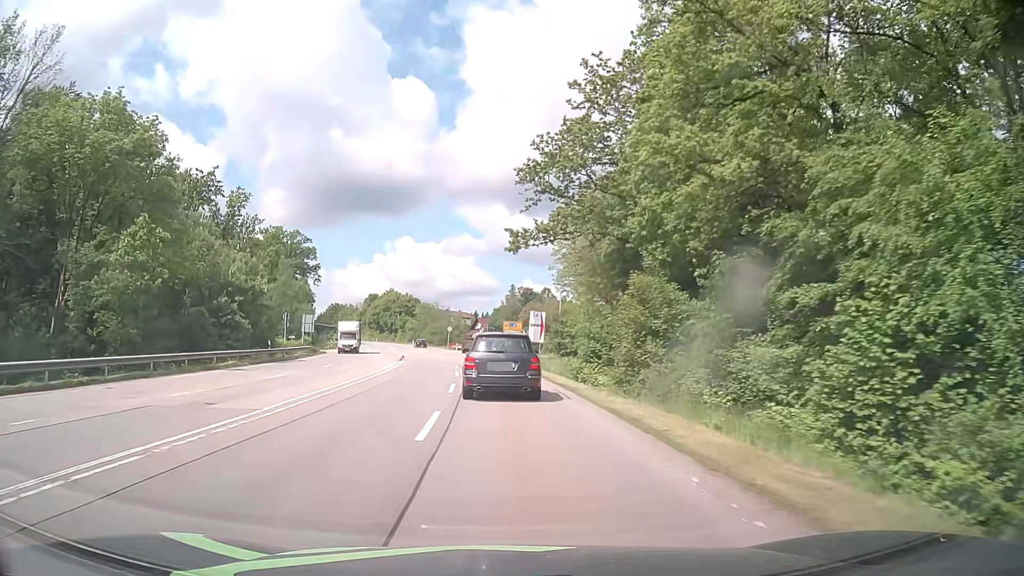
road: secondary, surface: asphalt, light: Day
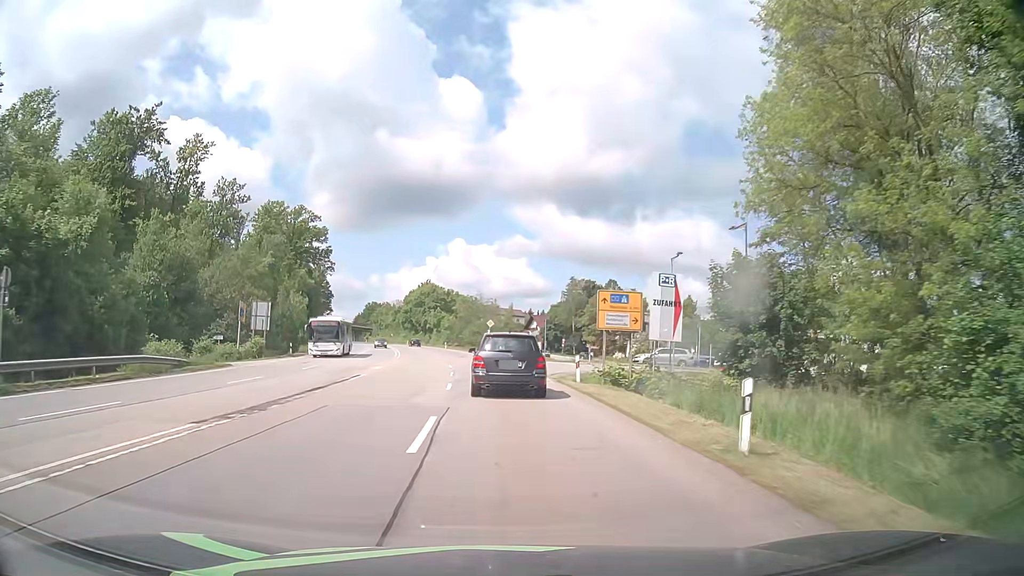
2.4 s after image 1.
(-1.4, +37.7) m; -4°
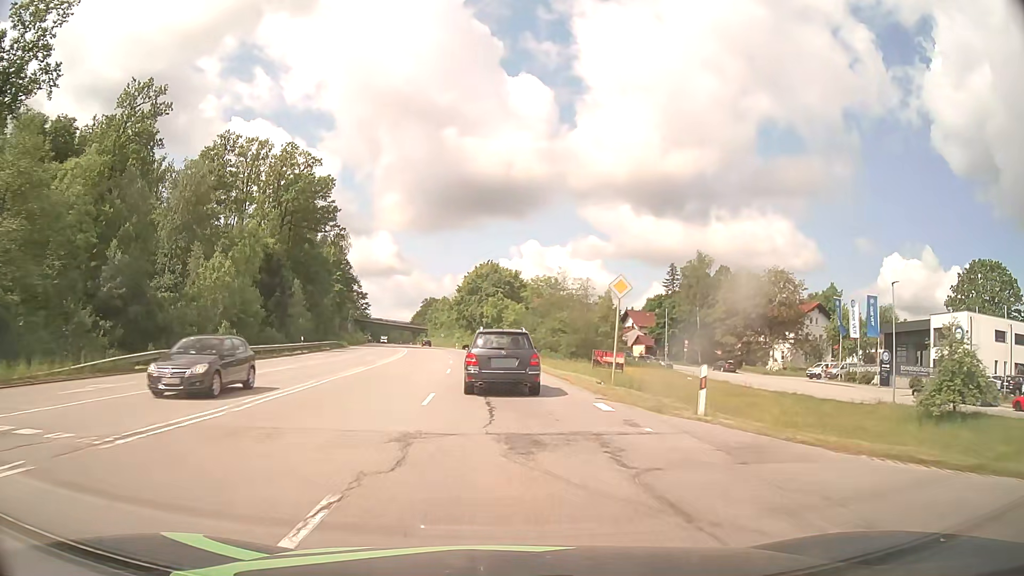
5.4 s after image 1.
(-2.9, +48.1) m; -7°
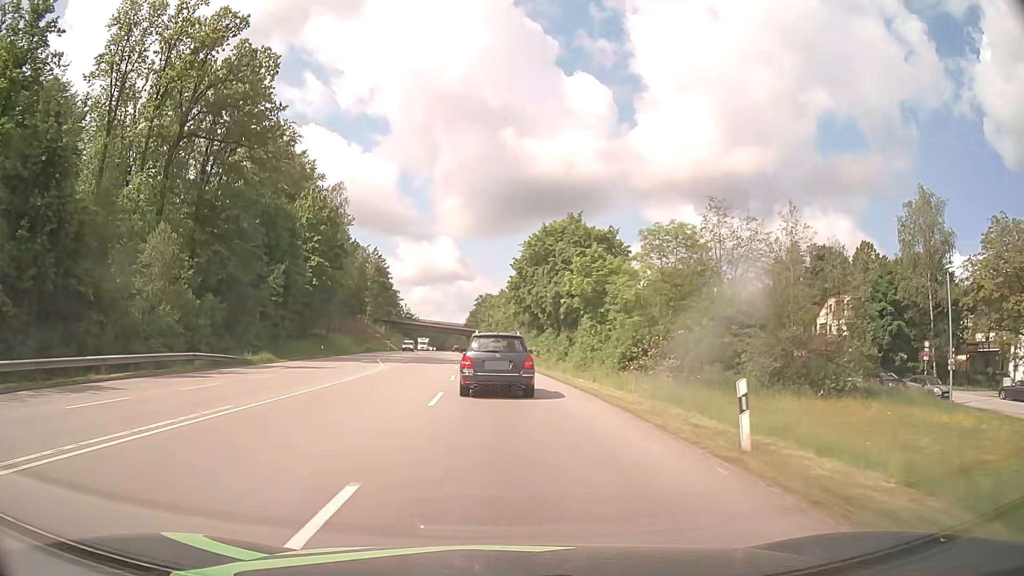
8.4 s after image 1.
(-2.5, +47.8) m; -6°
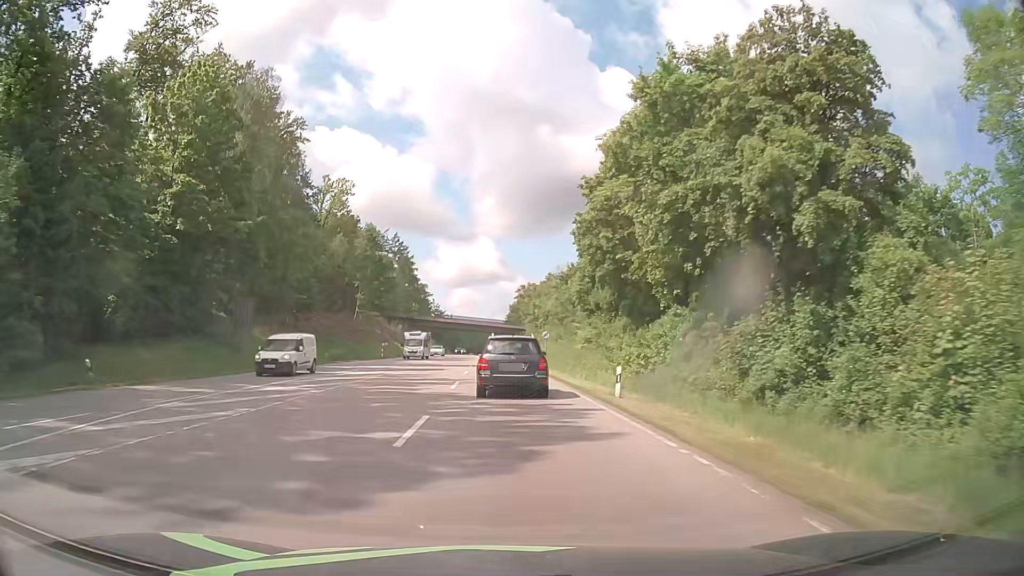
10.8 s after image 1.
(-1.4, +39.3) m; -4°
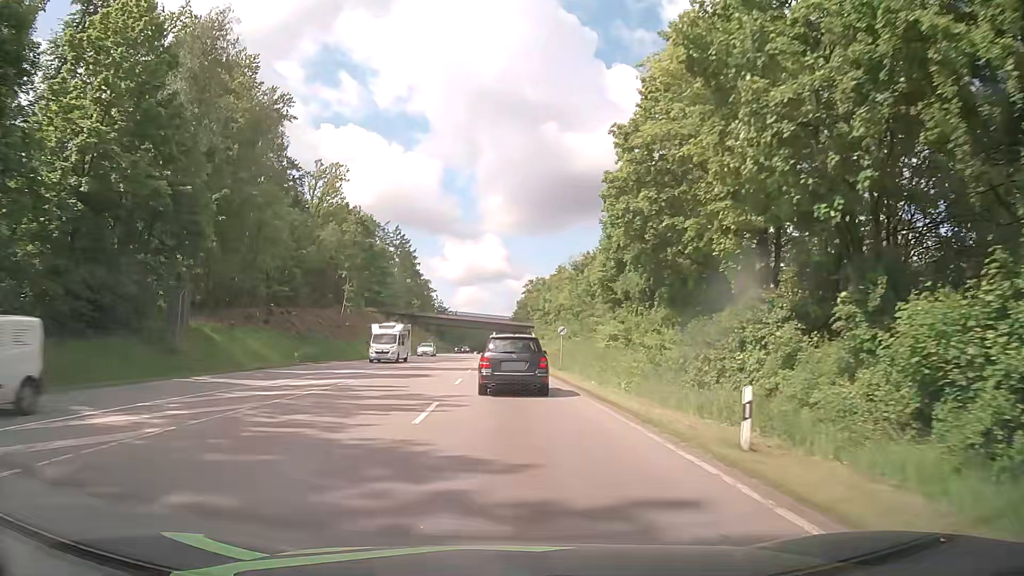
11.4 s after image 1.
(0.0, +10.0) m; 0°
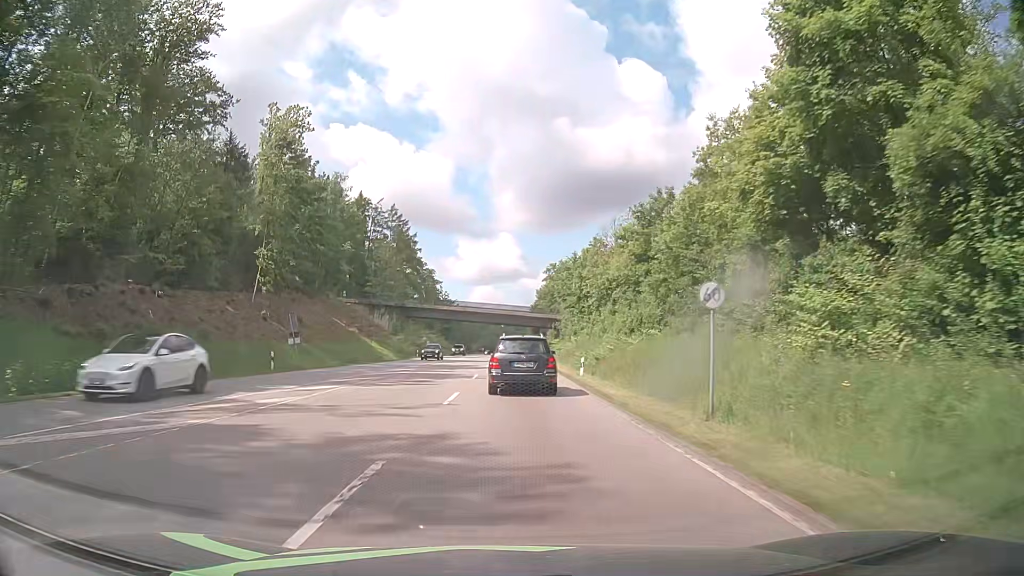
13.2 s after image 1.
(-0.5, +31.0) m; -1°
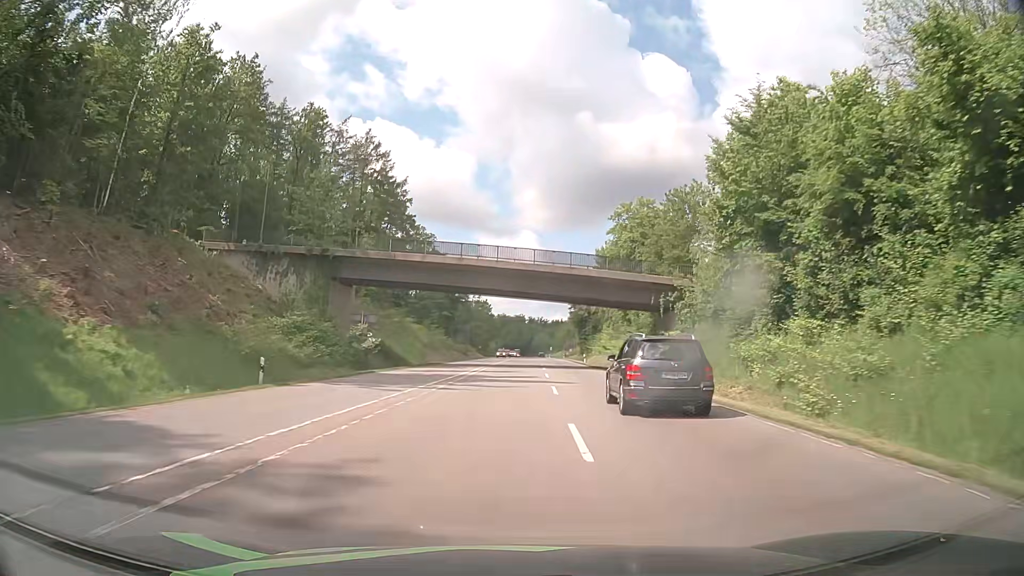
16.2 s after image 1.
(-2.1, +59.1) m; -2°
(0, +10) (0, +20) (0, +30) (0, +40) (+1, +50) (+1, +60) (+1, +70) (+2, +80) (+2, +90) (+3, +100) m
